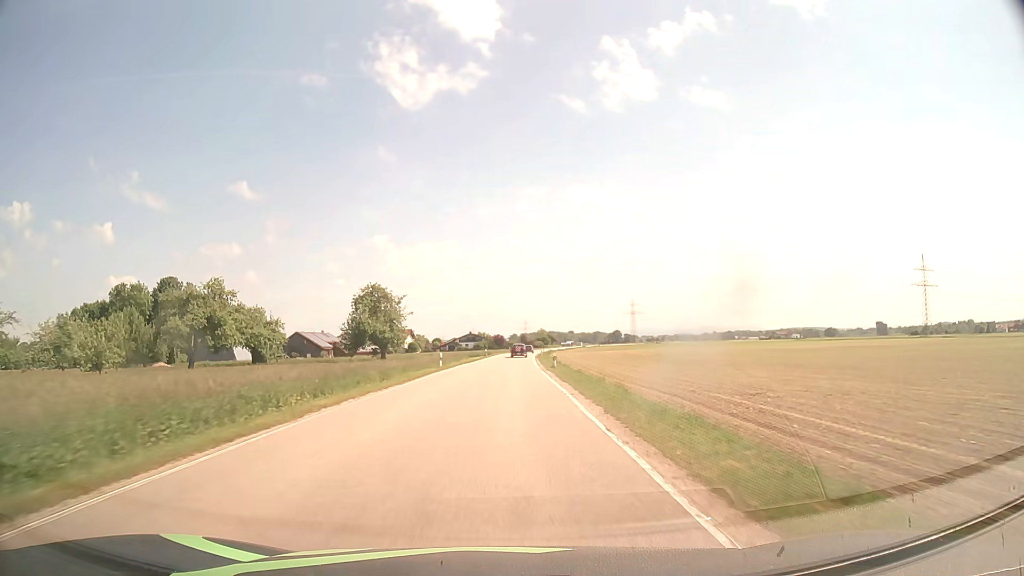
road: secondary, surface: asphalt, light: Day
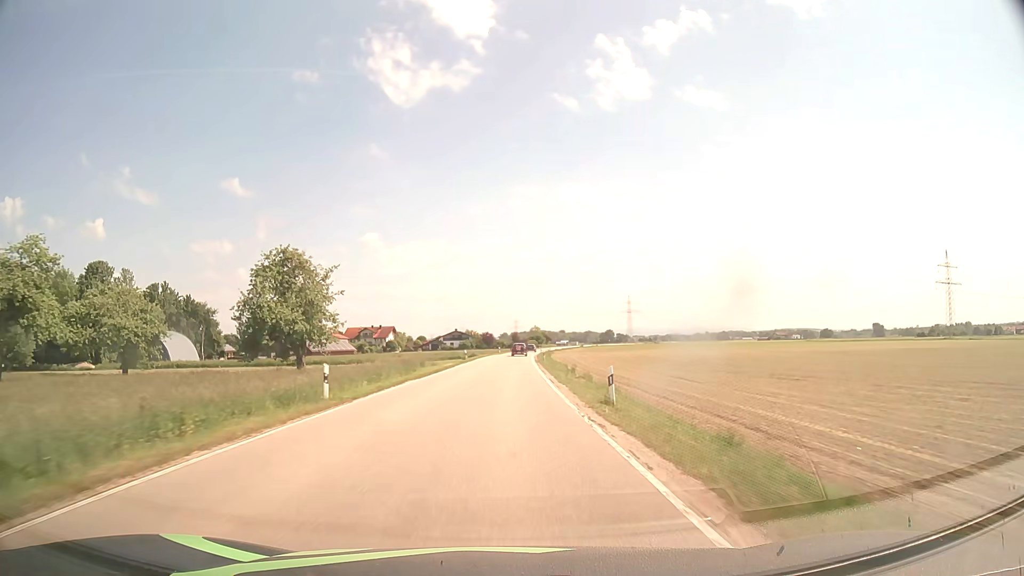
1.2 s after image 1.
(+0.1, +25.0) m; +1°
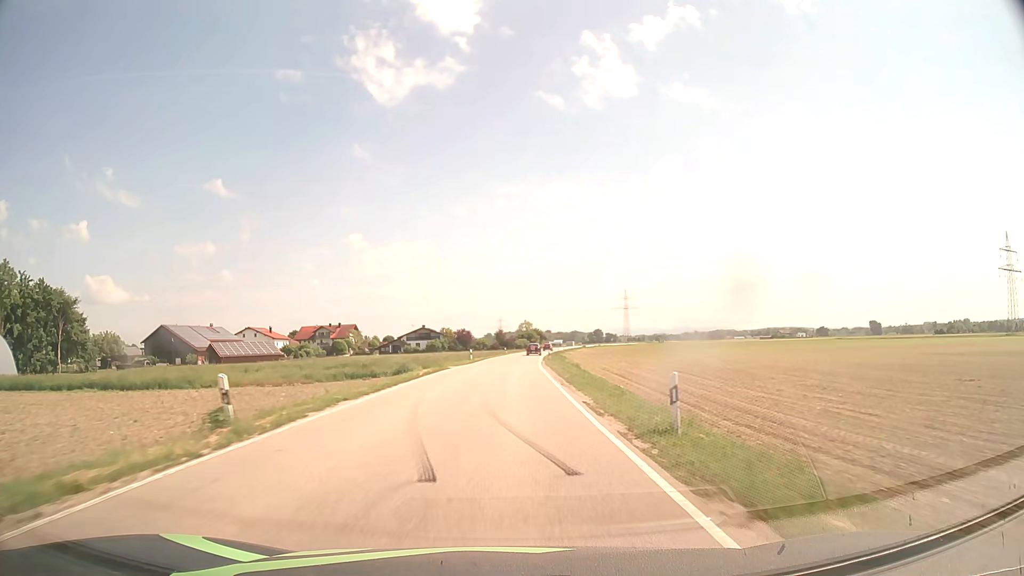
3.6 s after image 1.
(+0.6, +50.0) m; +1°
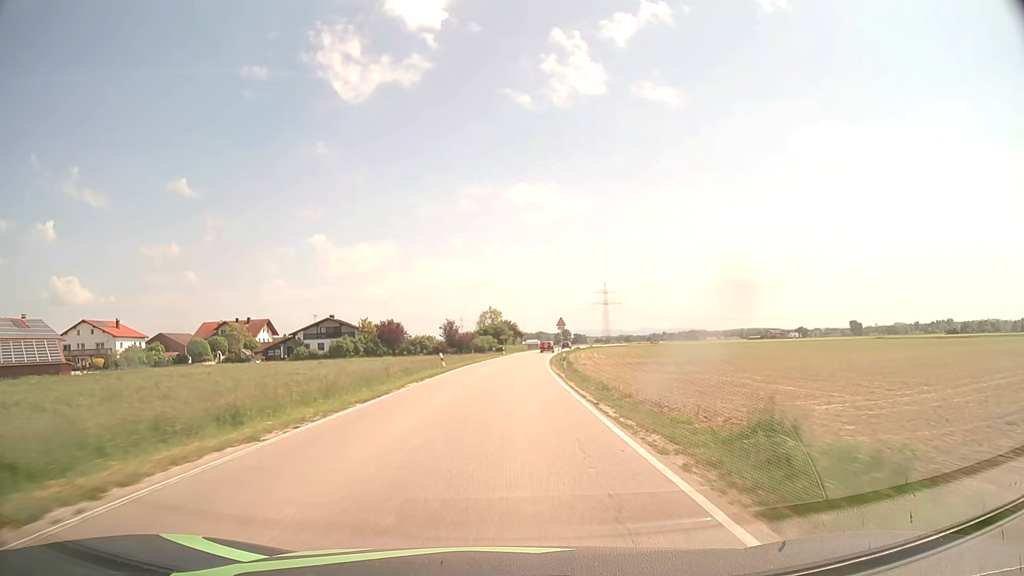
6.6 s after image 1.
(+1.4, +62.5) m; +3°
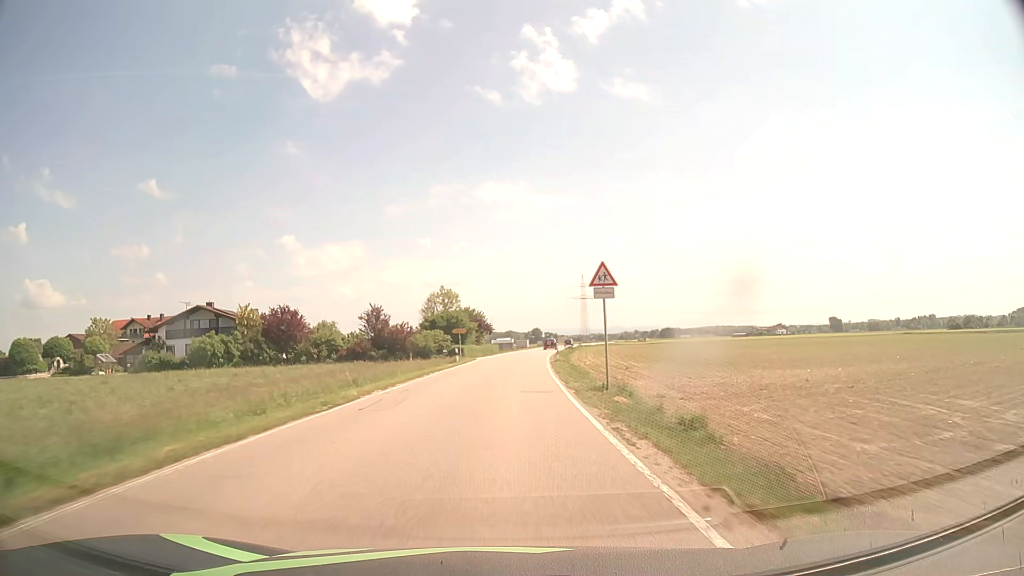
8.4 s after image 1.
(+1.0, +37.5) m; +3°
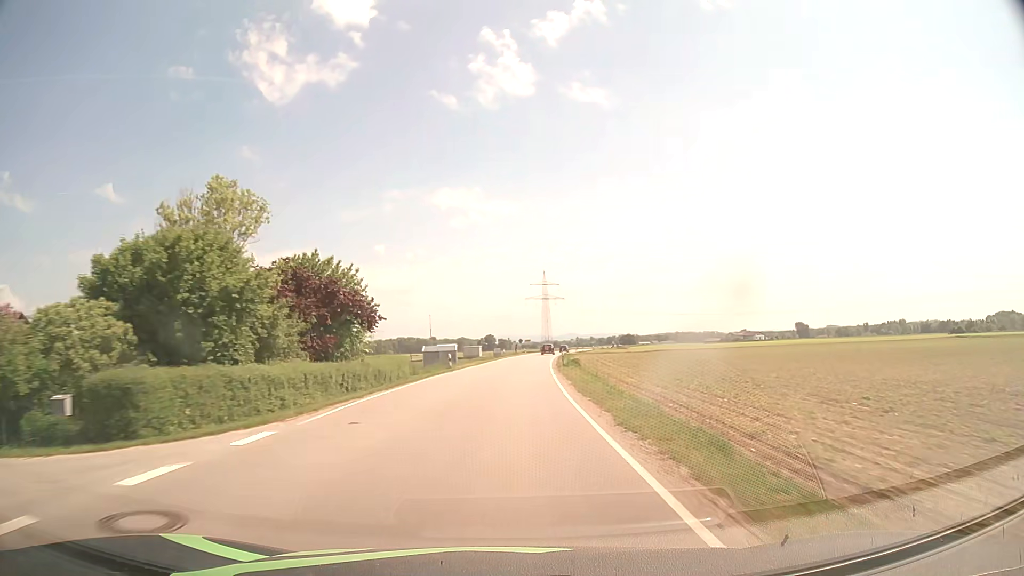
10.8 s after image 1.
(+1.6, +49.9) m; +4°
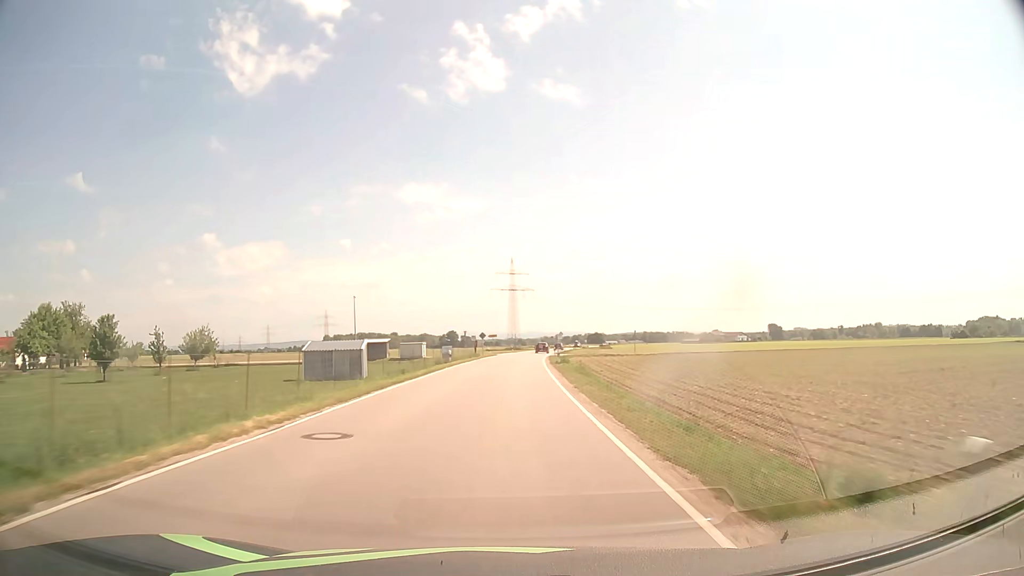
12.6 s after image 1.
(+1.0, +37.5) m; +3°
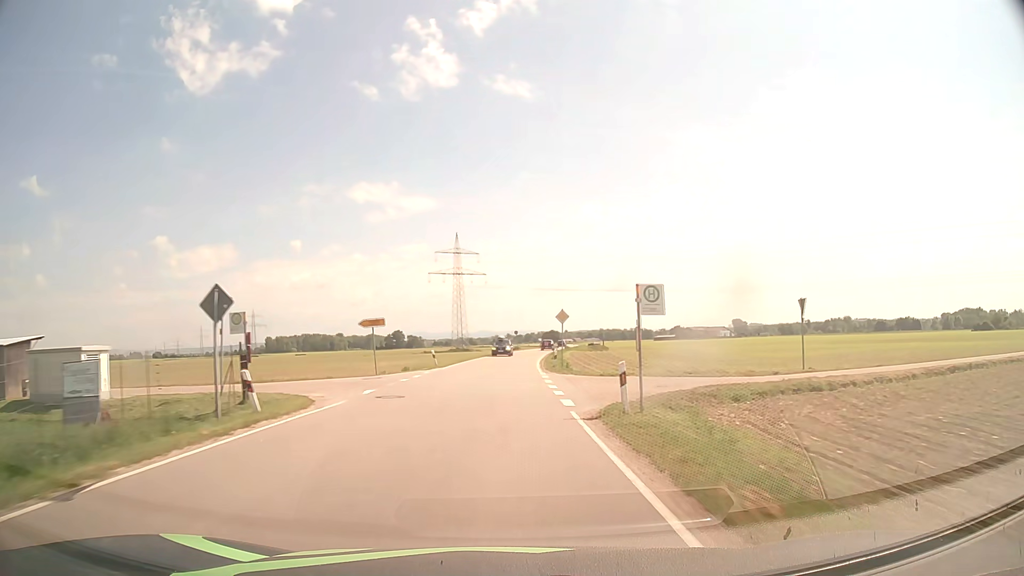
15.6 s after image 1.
(+2.2, +62.5) m; +4°
(0, +10) (0, +20) (0, +30) (+1, +40) (+1, +50) (+2, +60) (+2, +70) (+3, +80) (+4, +90) (+5, +100) m
